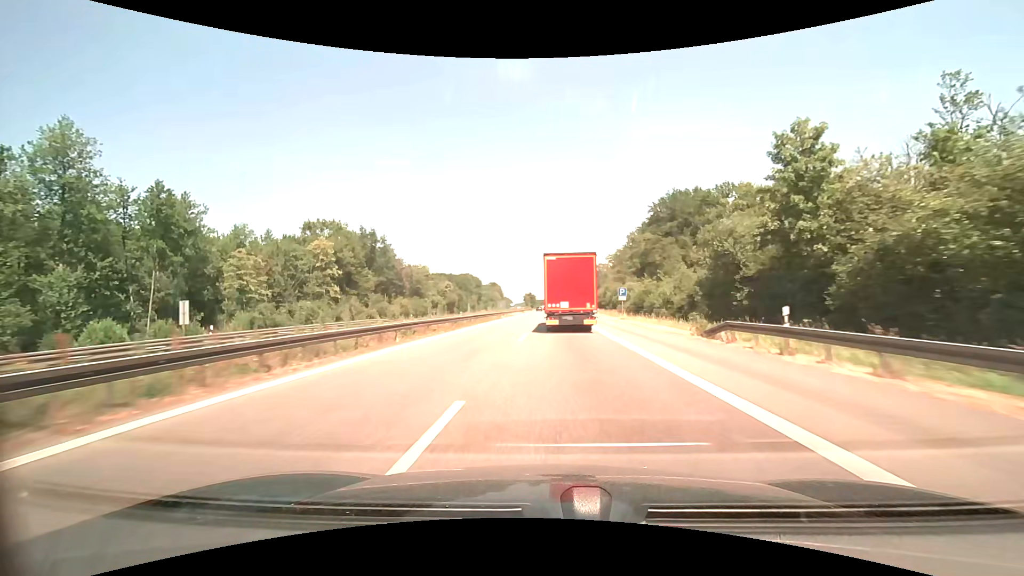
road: motorway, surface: asphalt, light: Day
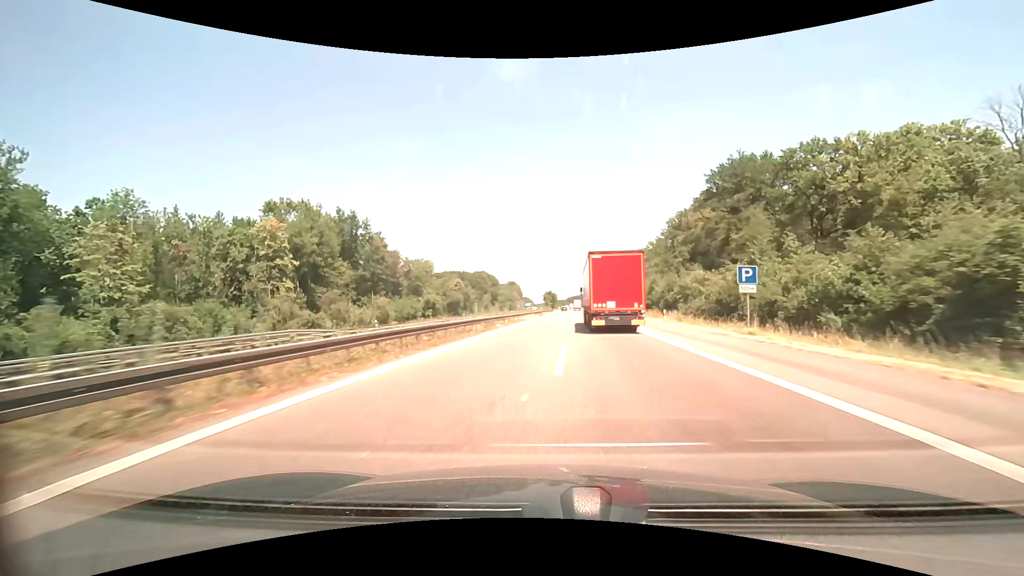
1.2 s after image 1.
(-0.4, +26.9) m; -2°
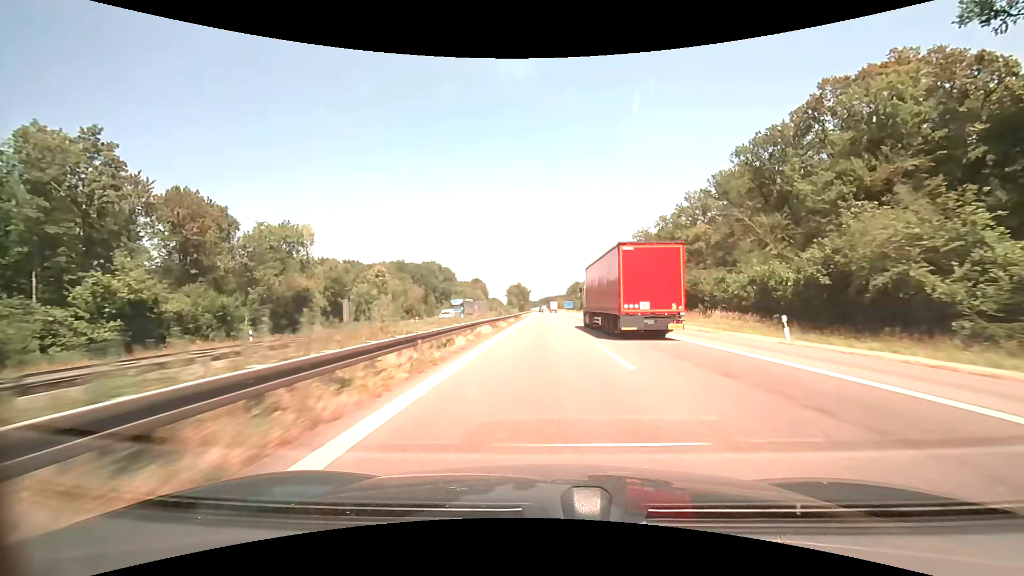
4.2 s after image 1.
(+1.2, +70.8) m; +3°
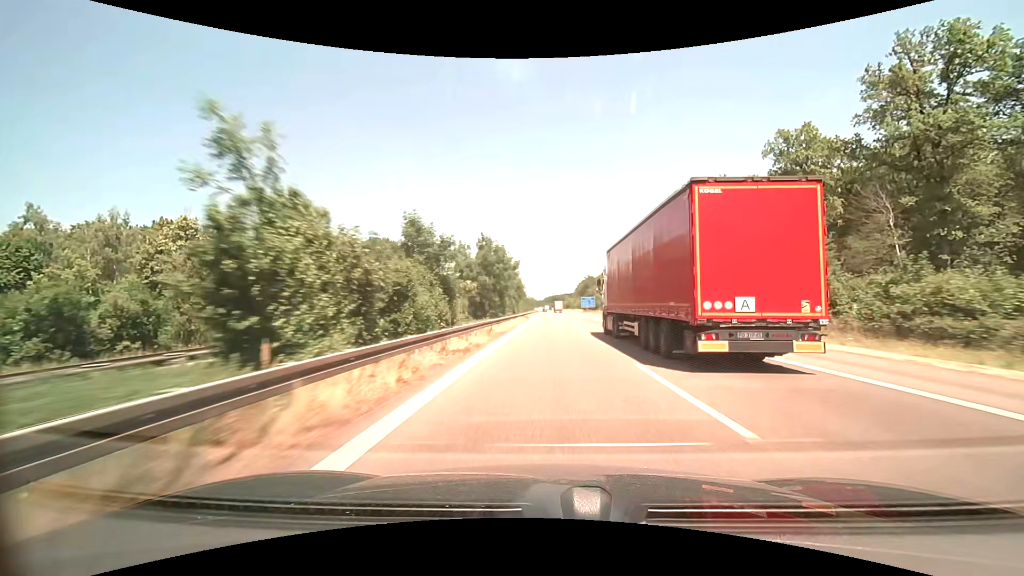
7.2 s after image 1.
(-0.4, +78.2) m; -1°
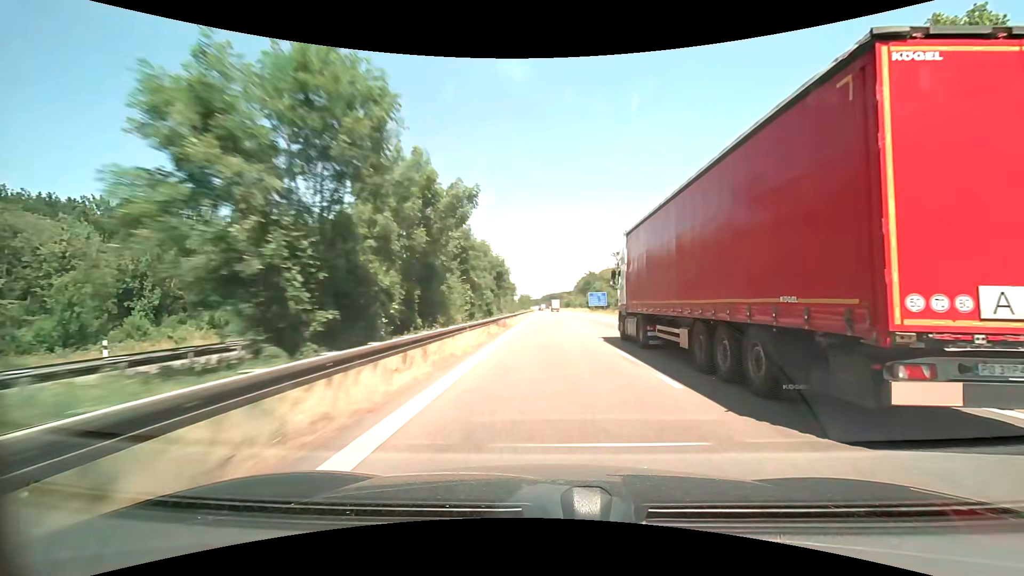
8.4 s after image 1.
(+0.1, +33.1) m; 0°
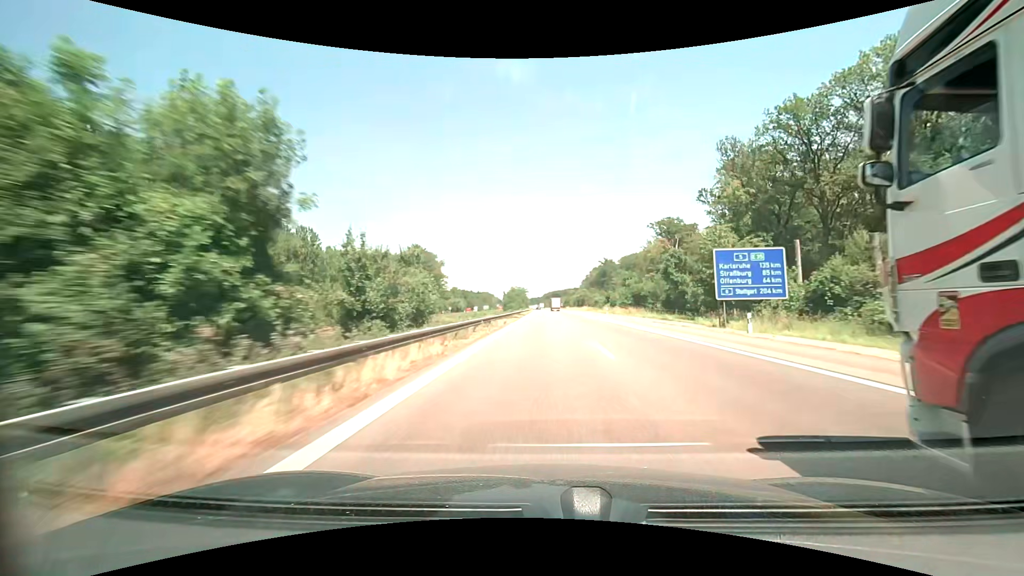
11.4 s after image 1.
(+0.3, +86.0) m; 0°
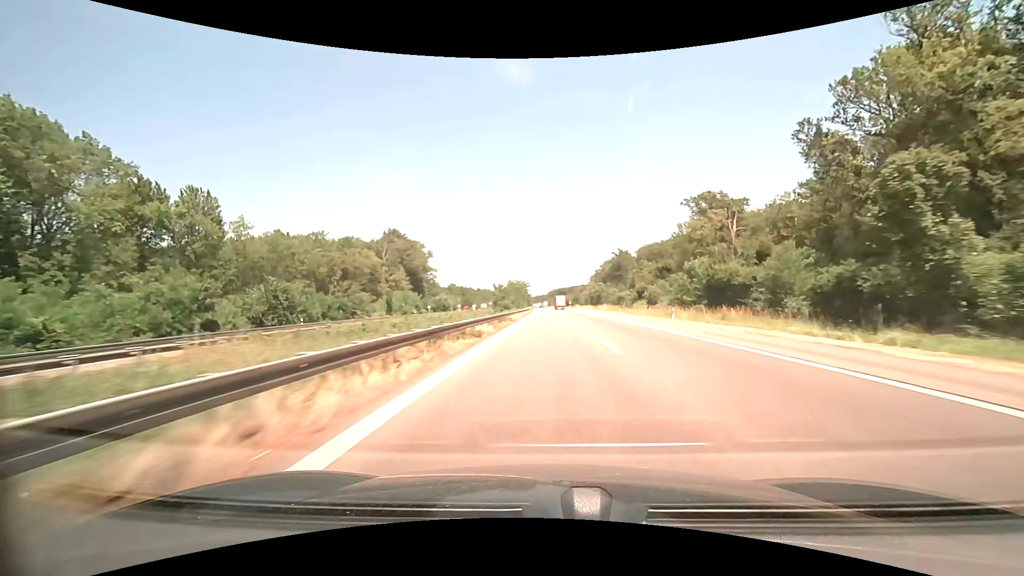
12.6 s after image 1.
(-0.3, +34.9) m; -1°
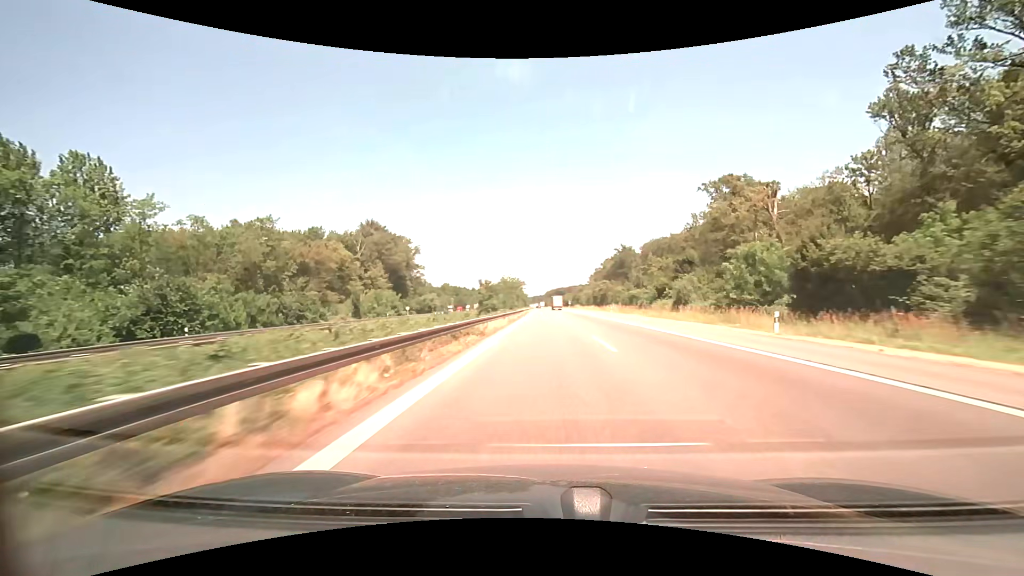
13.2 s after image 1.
(+0.1, +17.1) m; 0°
(0, +10) (0, +20) (0, +30) (0, +40) (0, +50) (0, +60) (0, +70) (0, +80) (+1, +90) (+1, +100) m
